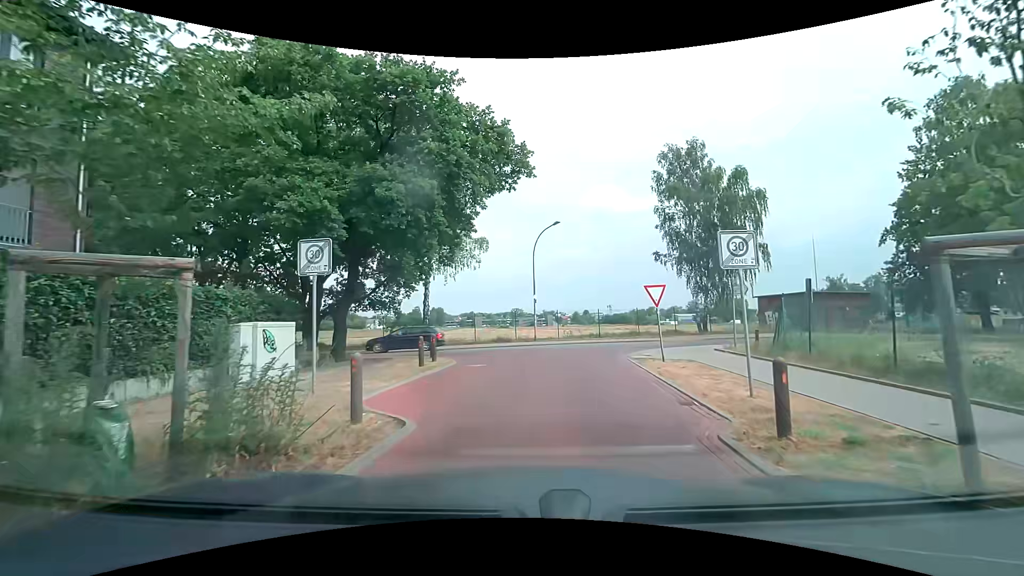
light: Day
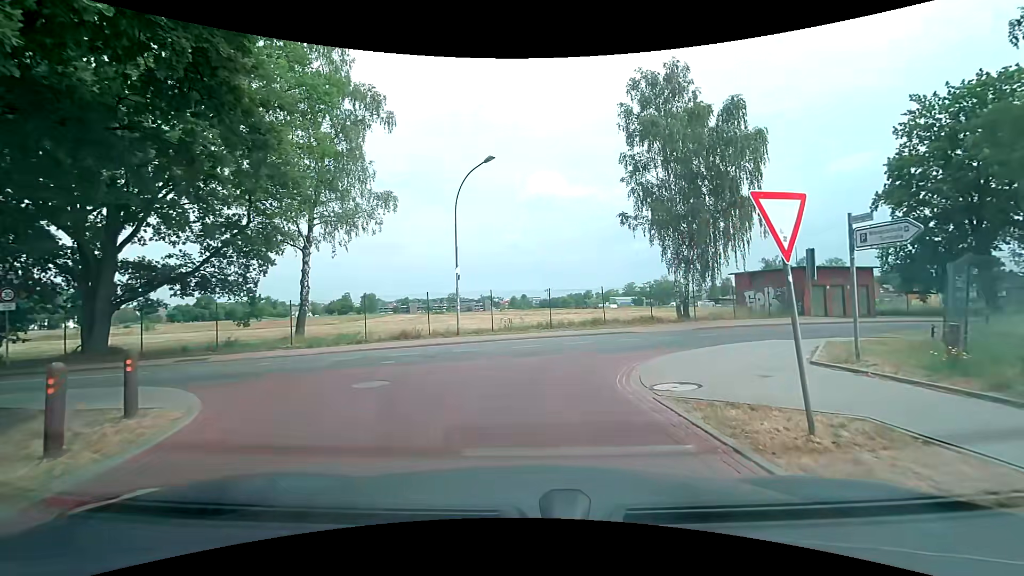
(+0.7, +11.1) m; +7°
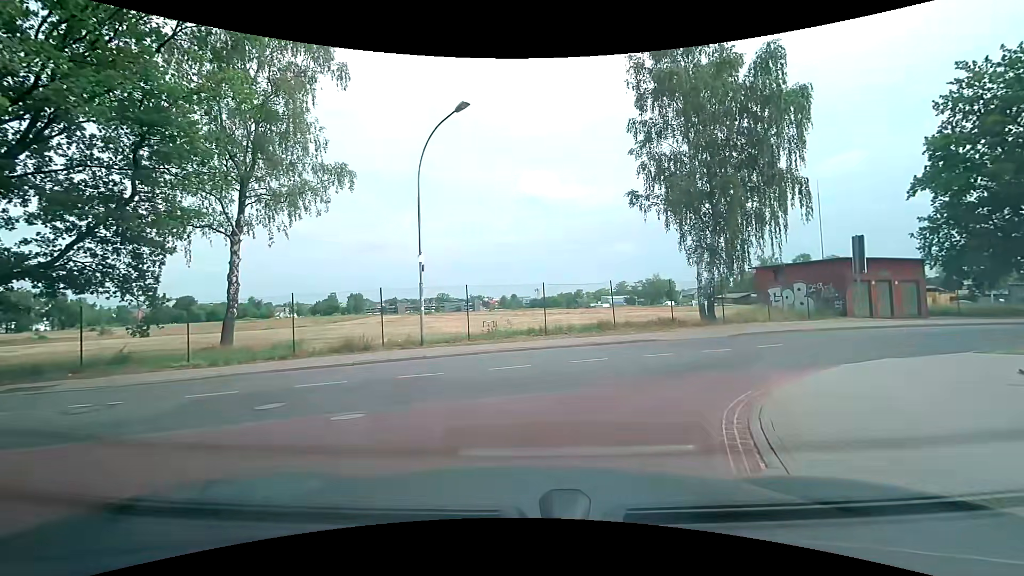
(+0.1, +5.7) m; 0°
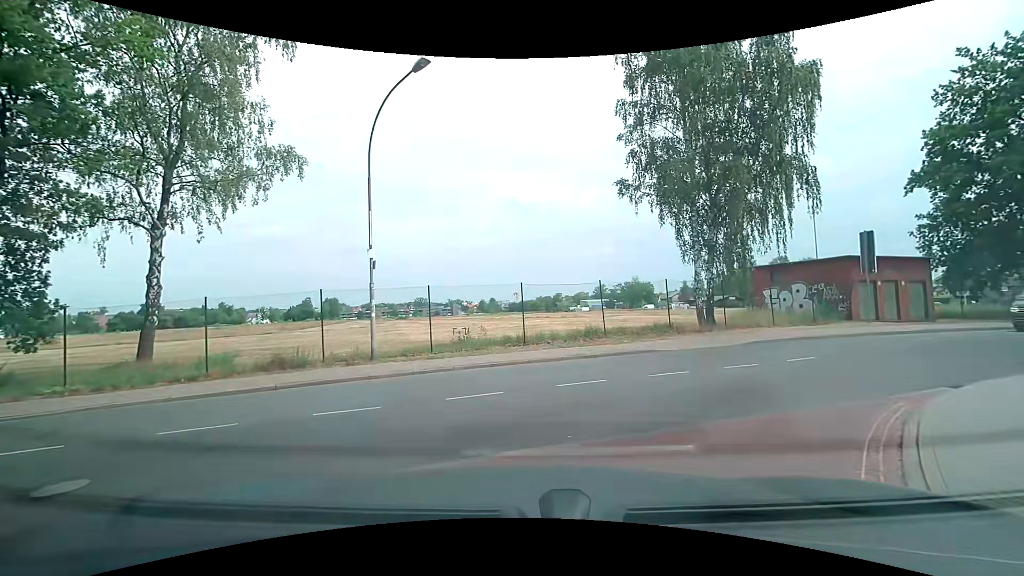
(+0.1, +3.0) m; +2°
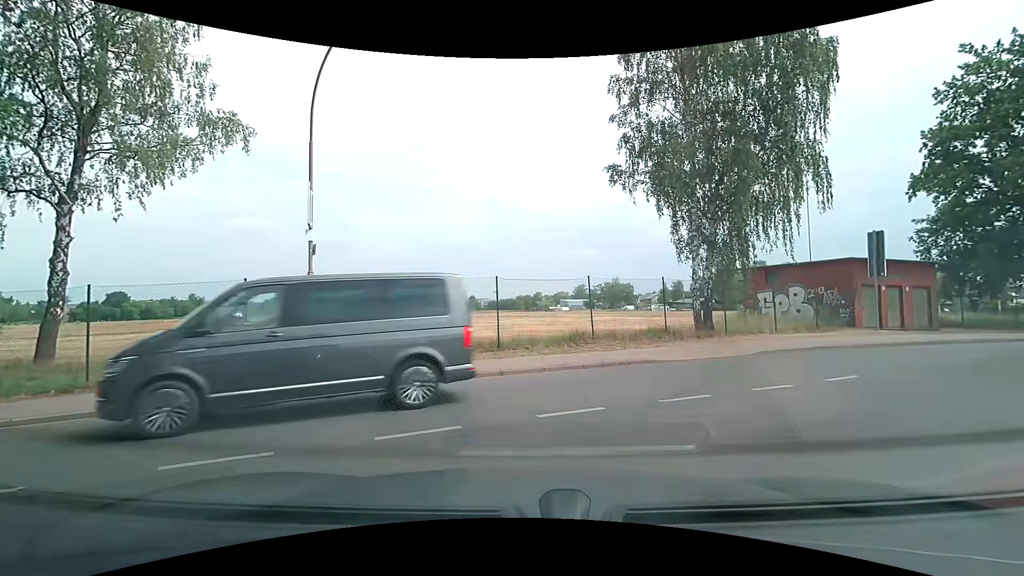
(+0.1, +2.4) m; +3°
